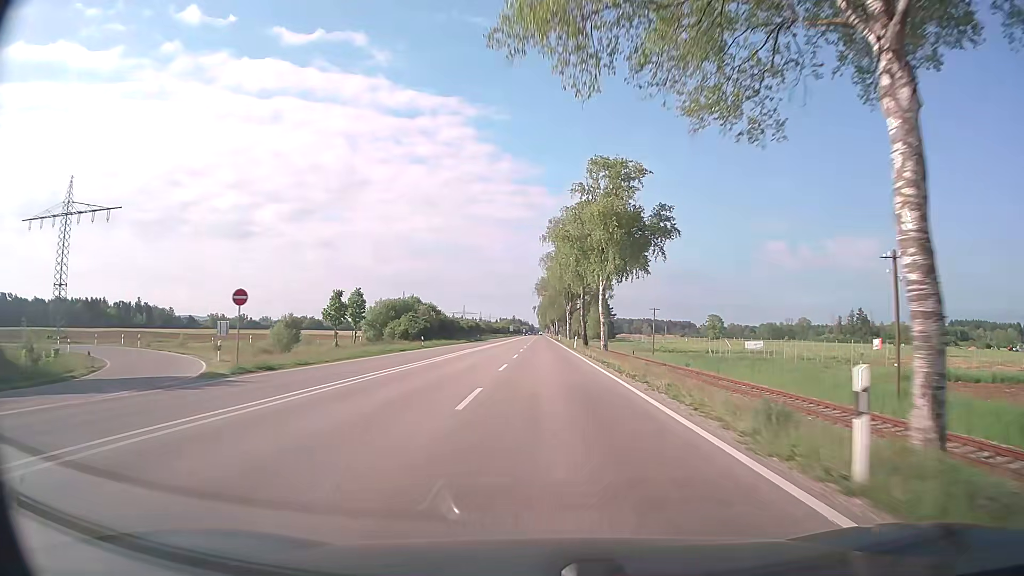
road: trunk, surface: asphalt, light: Day
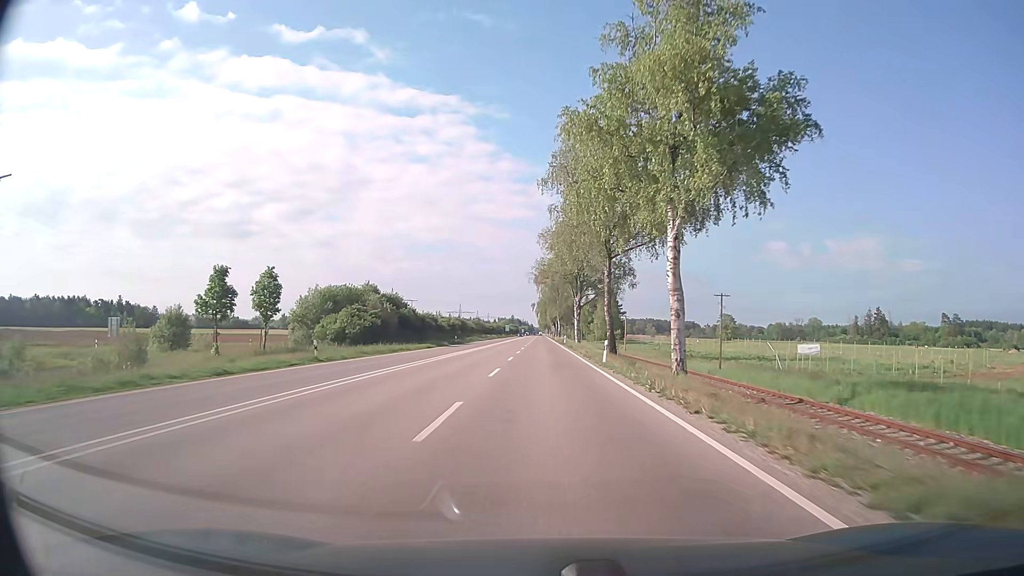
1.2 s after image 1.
(0.0, +27.4) m; 0°
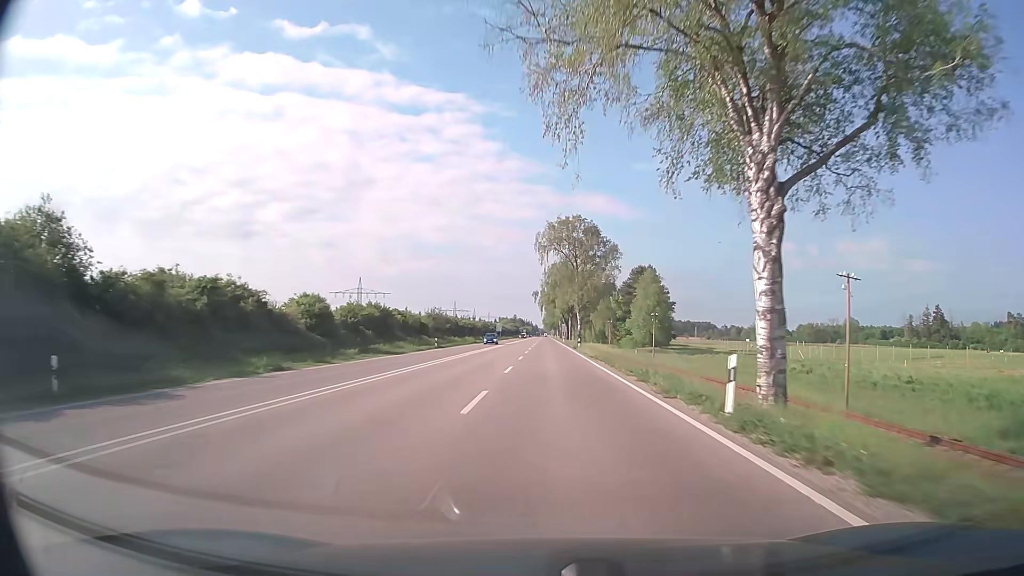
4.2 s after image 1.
(-0.4, +68.8) m; 0°
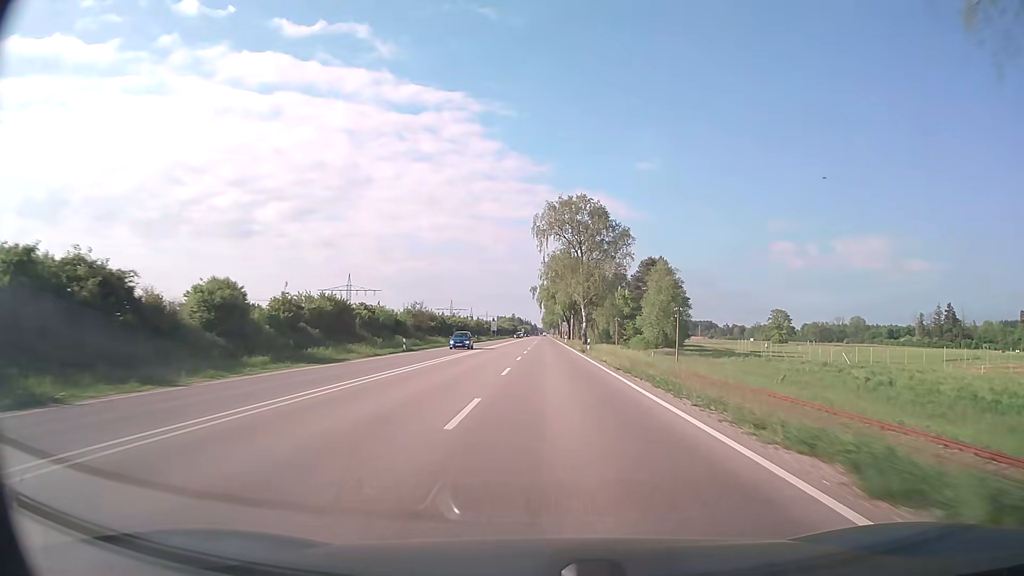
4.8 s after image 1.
(0.0, +13.8) m; 0°
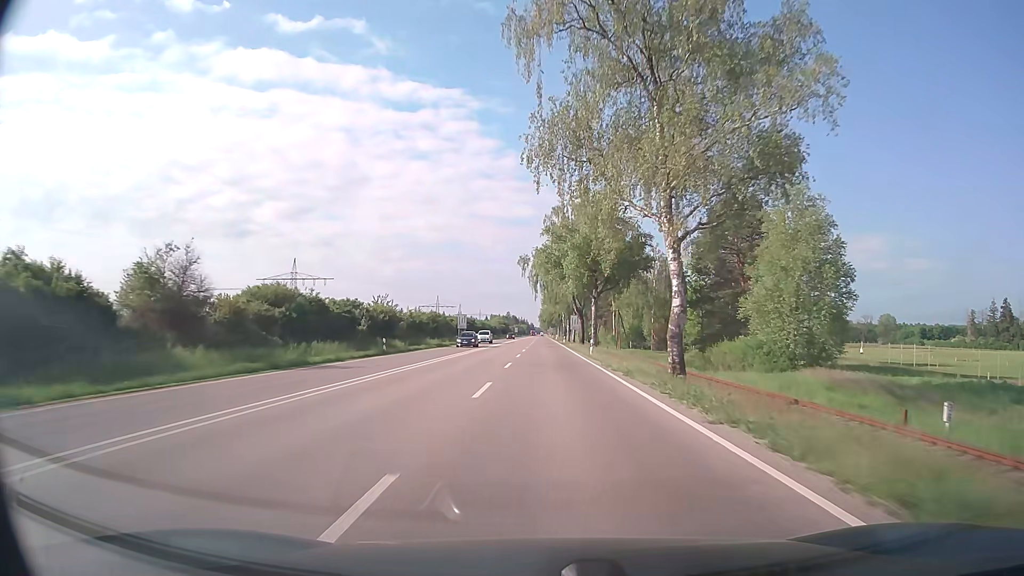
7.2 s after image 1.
(+0.2, +55.6) m; 0°
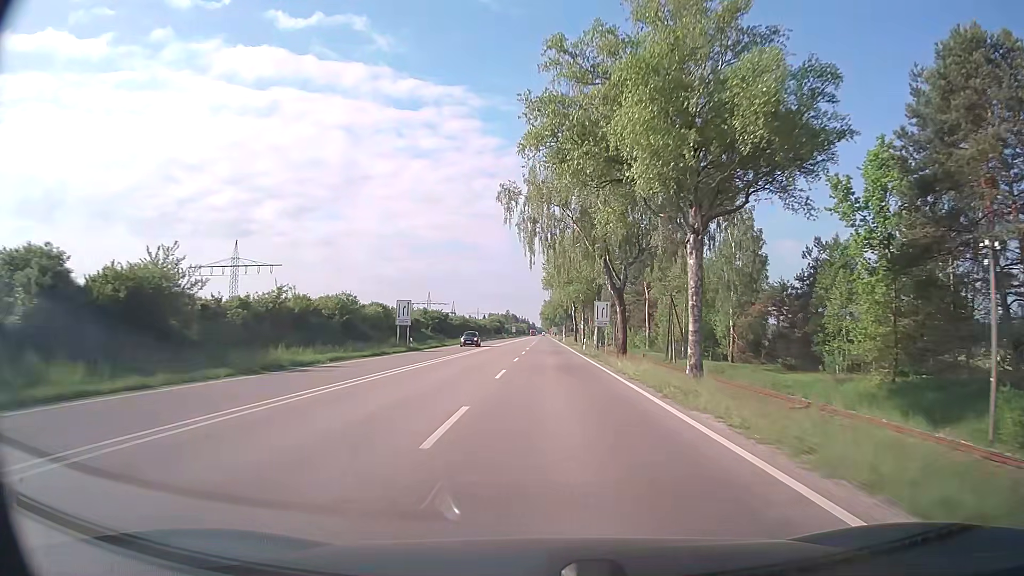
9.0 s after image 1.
(-0.1, +41.9) m; 0°
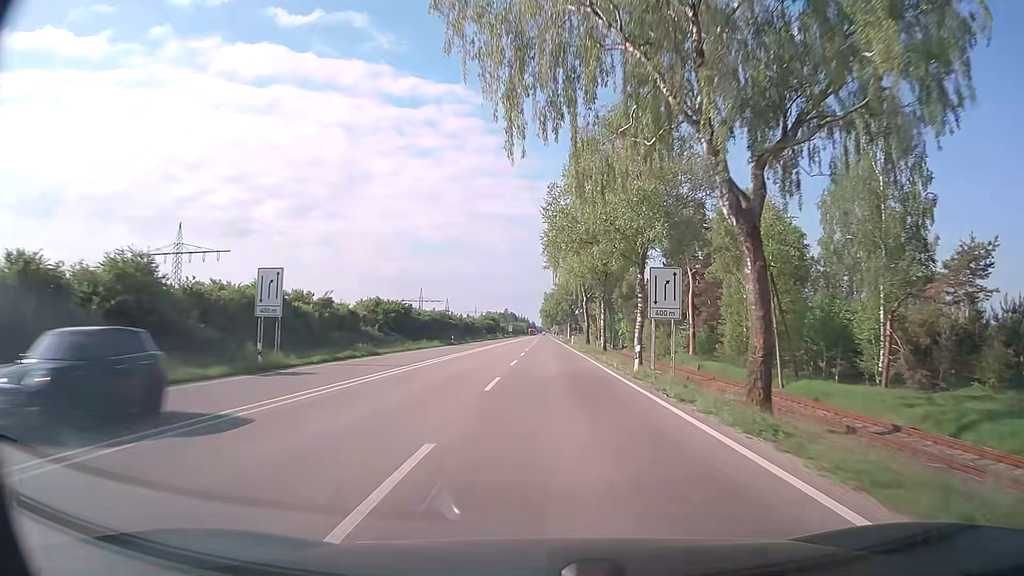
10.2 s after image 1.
(0.0, +28.0) m; 0°
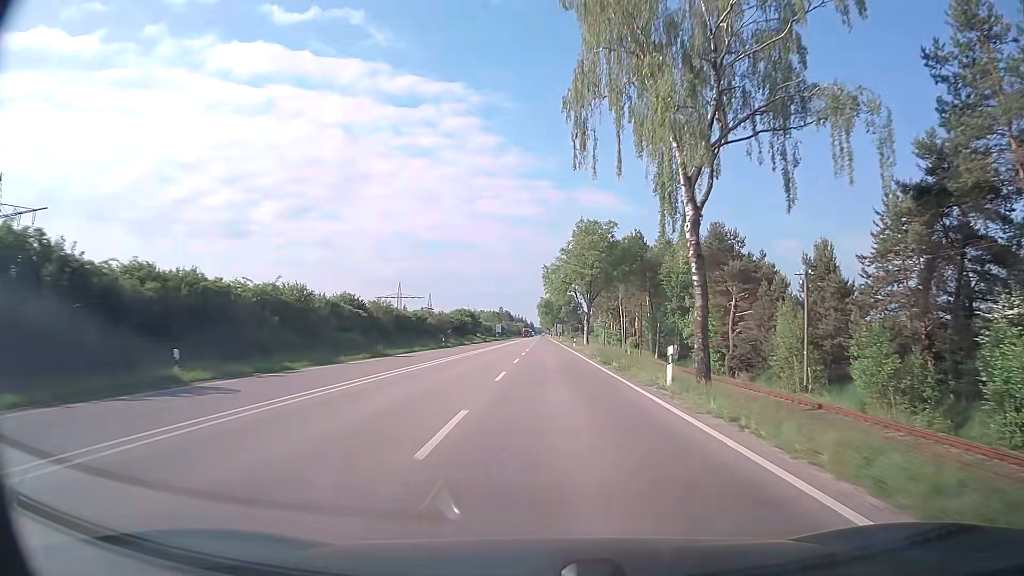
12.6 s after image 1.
(+0.3, +56.4) m; 0°
(0, +10) (0, +20) (0, +30) (0, +40) (0, +50) (0, +60) (0, +70) (0, +80) (0, +90) (0, +100) m
